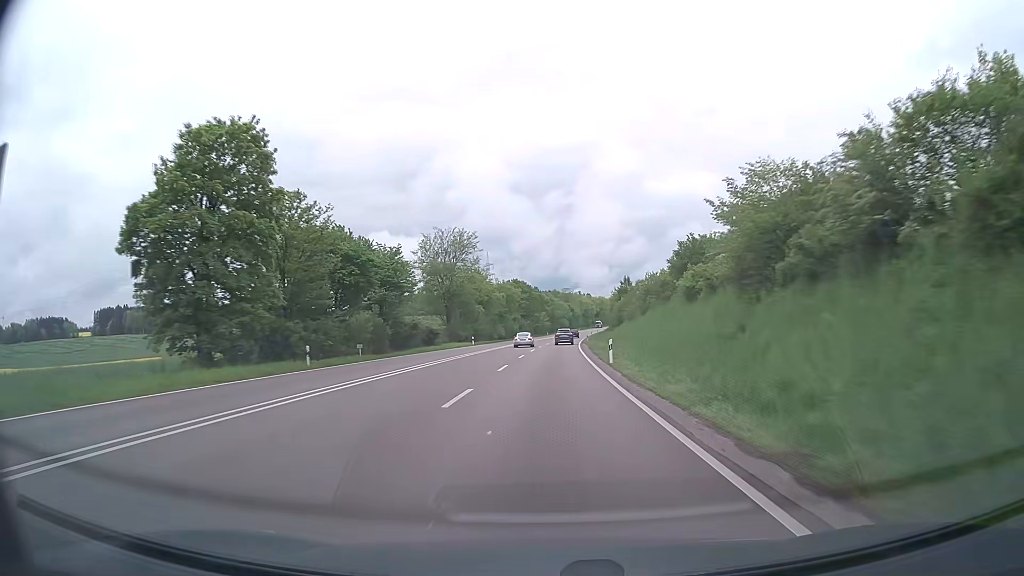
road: trunk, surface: asphalt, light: Day
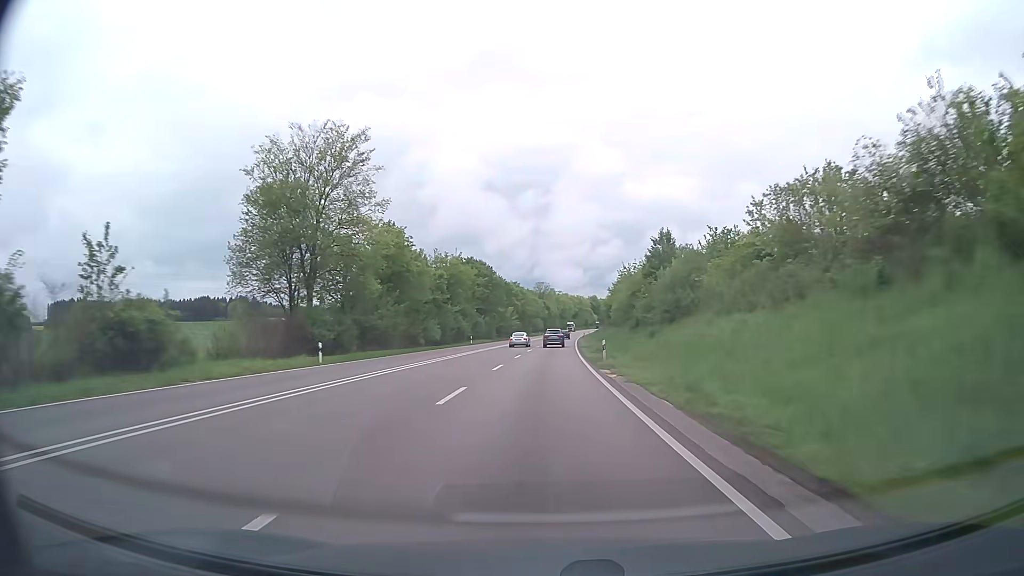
(+1.0, +47.6) m; +2°
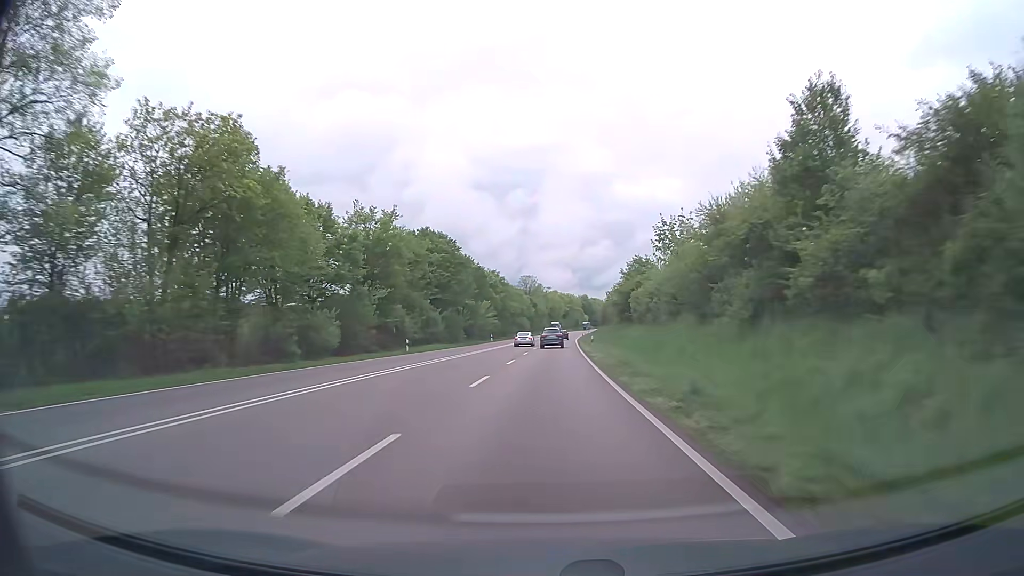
(+0.4, +31.9) m; +1°
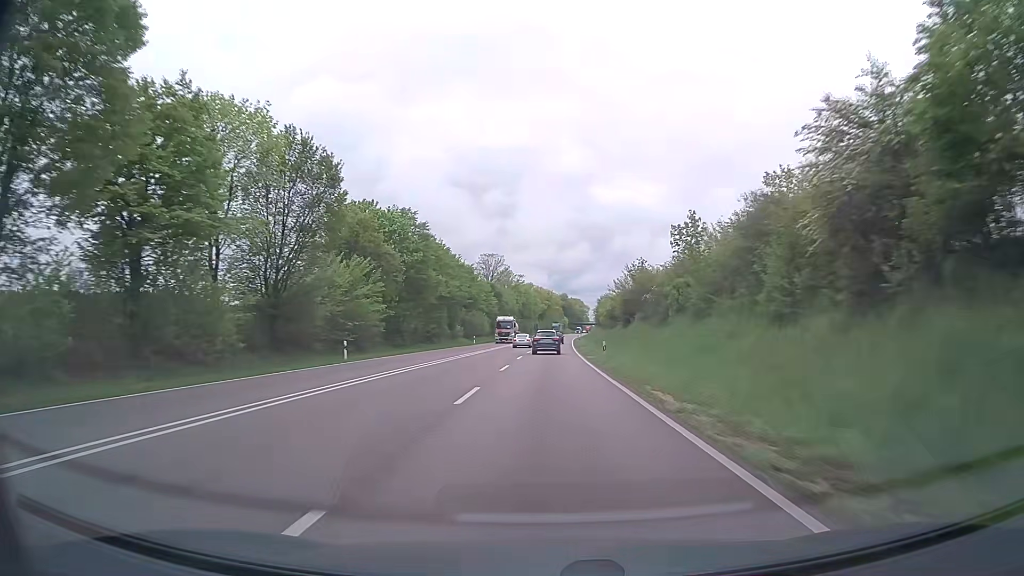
(+1.2, +64.0) m; +2°
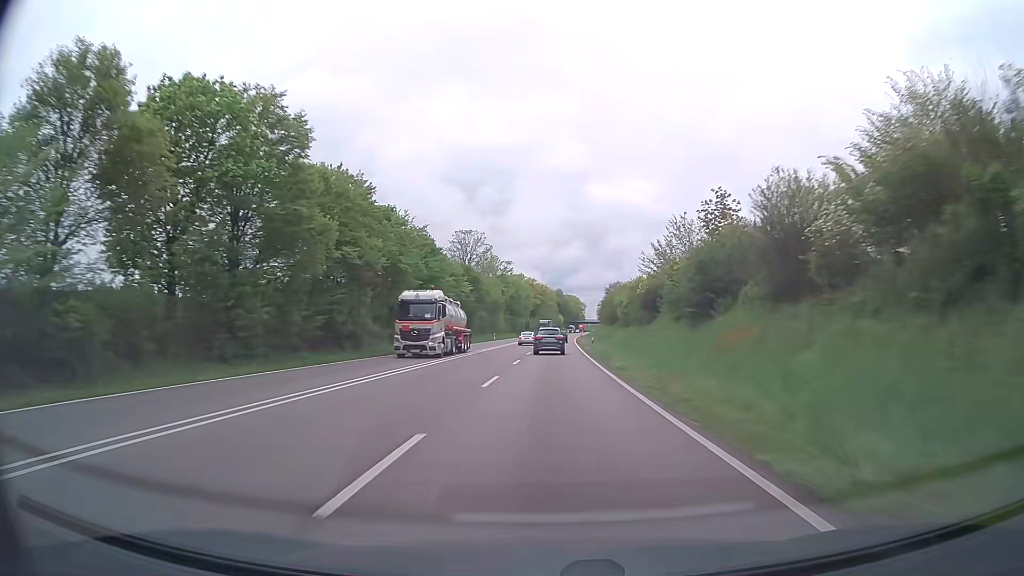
(+0.2, +32.0) m; 0°
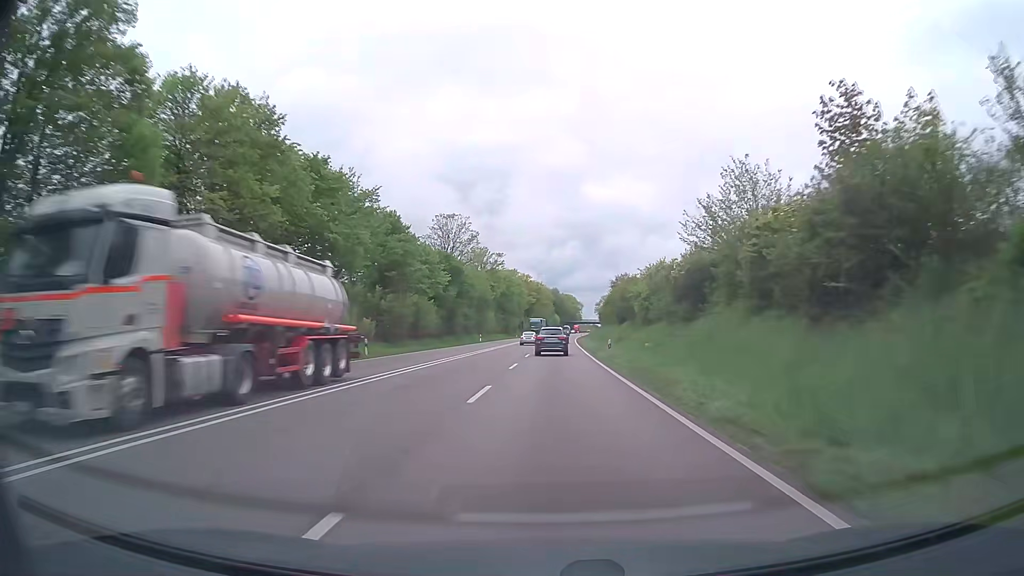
(+0.1, +16.0) m; 0°
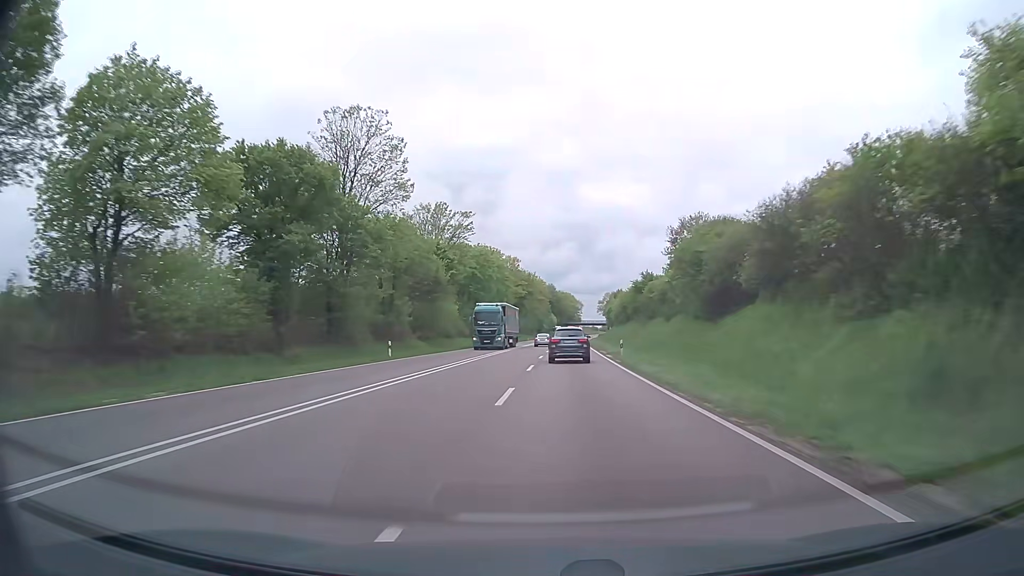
(+0.5, +48.3) m; +1°
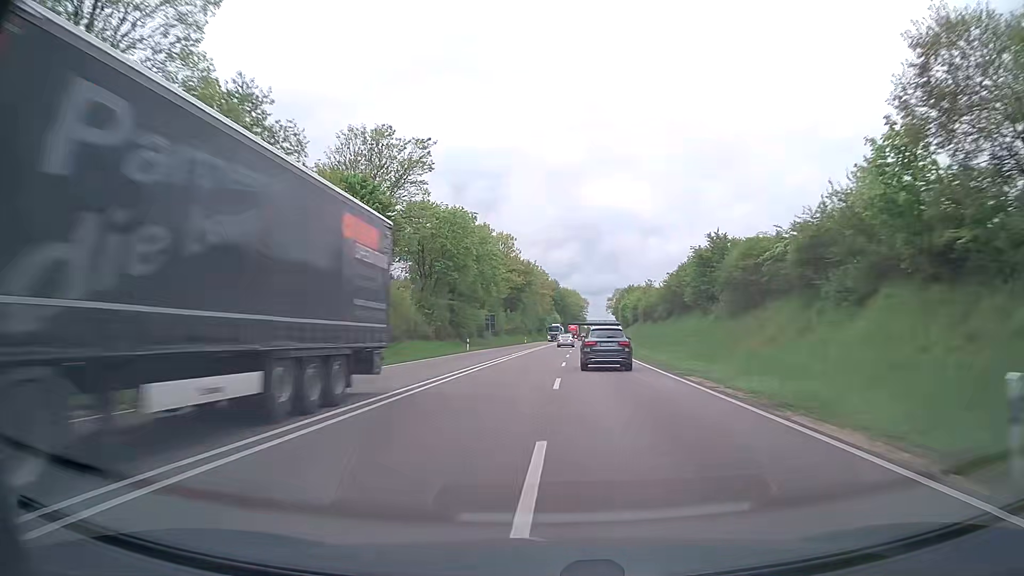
(-0.1, +32.3) m; 0°
(0, +10) (0, +20) (0, +30) (0, +40) (+1, +50) (+1, +60) (+2, +70) (+2, +80) (+3, +90) (+4, +100) m
